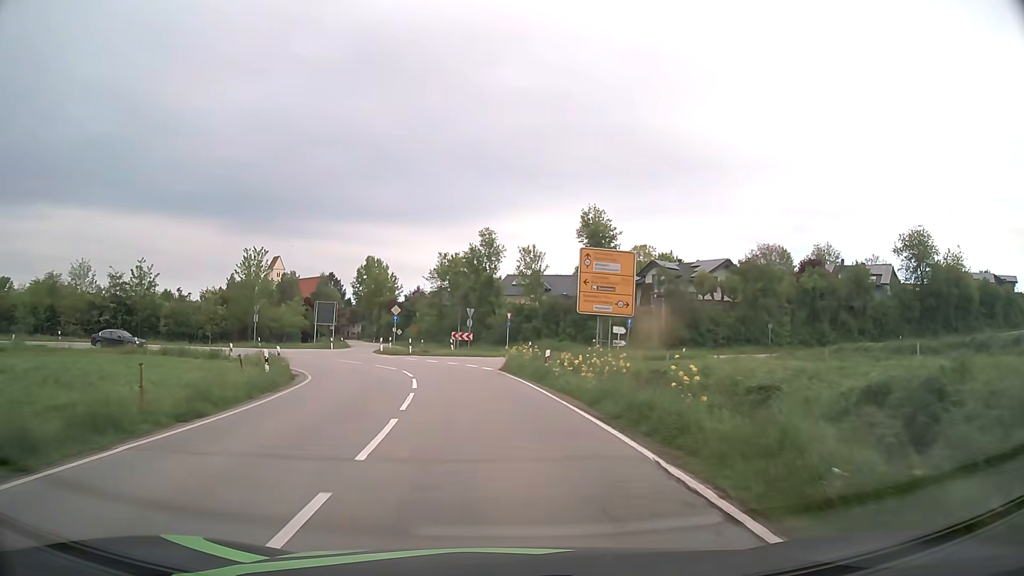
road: secondary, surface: asphalt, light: Day
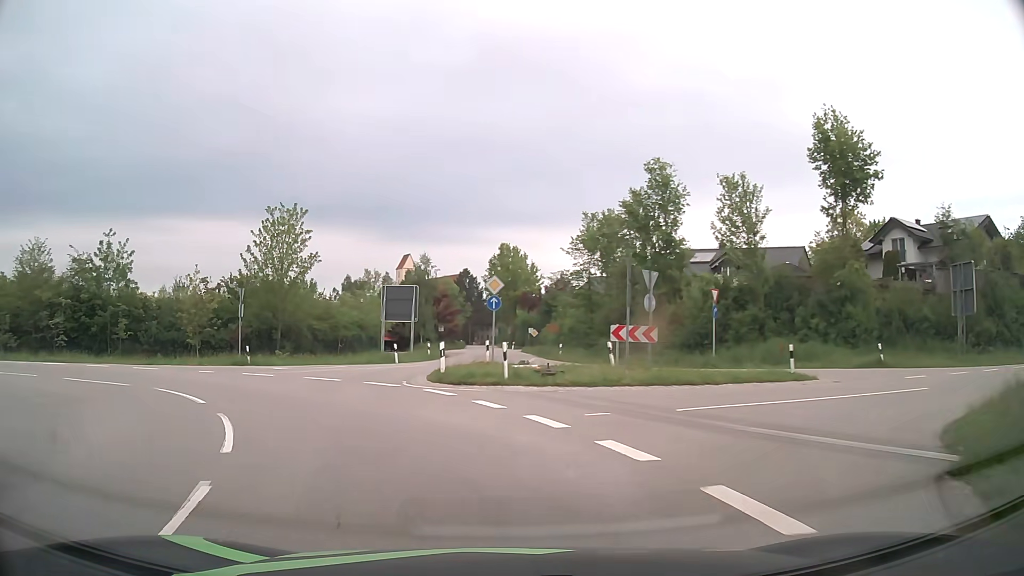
(-1.8, +27.5) m; -12°
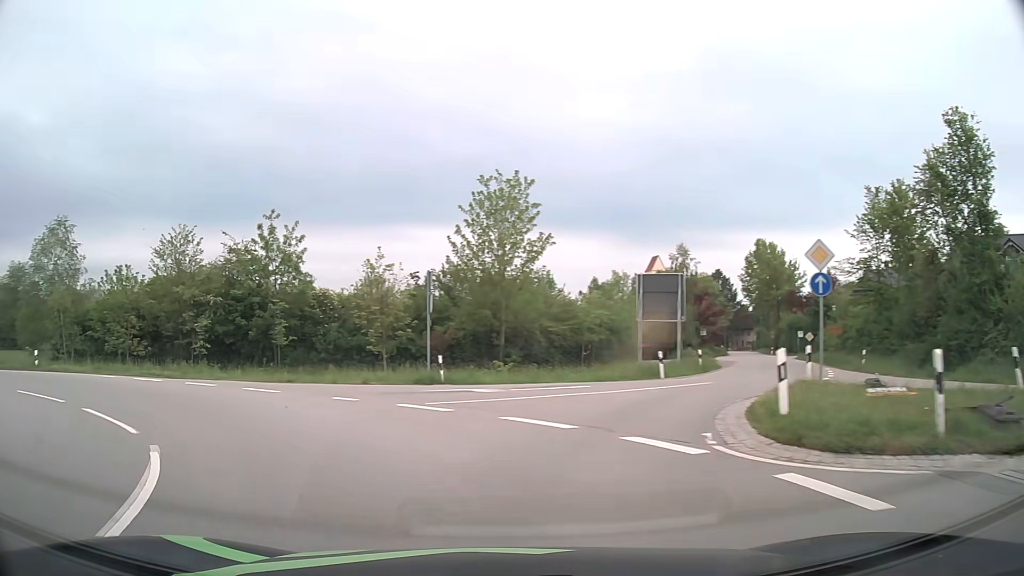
(-1.7, +10.4) m; -22°
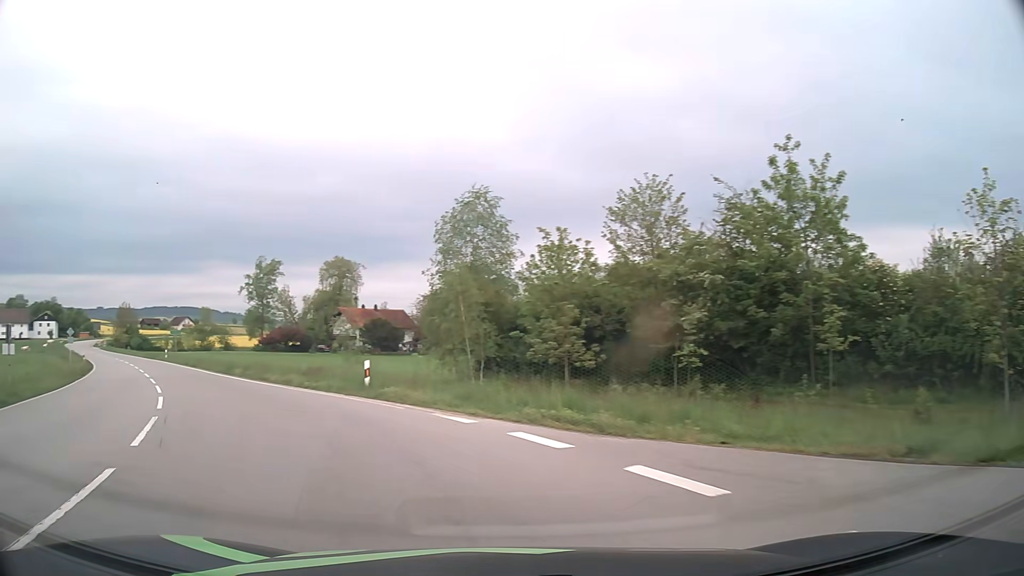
(-4.5, +13.3) m; -43°
